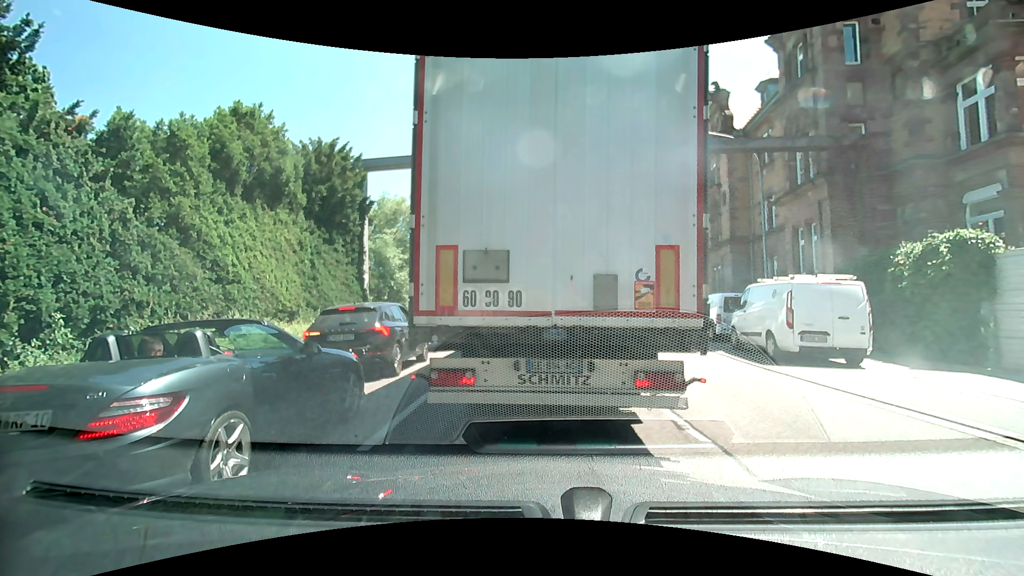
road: primary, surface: asphalt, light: Day
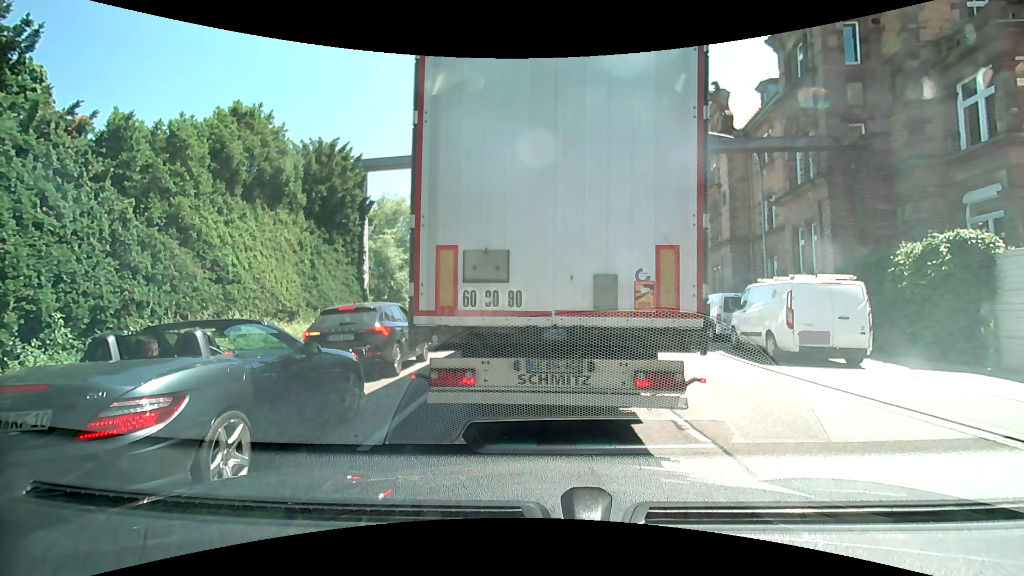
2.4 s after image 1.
(0.0, 0.0) m; 0°
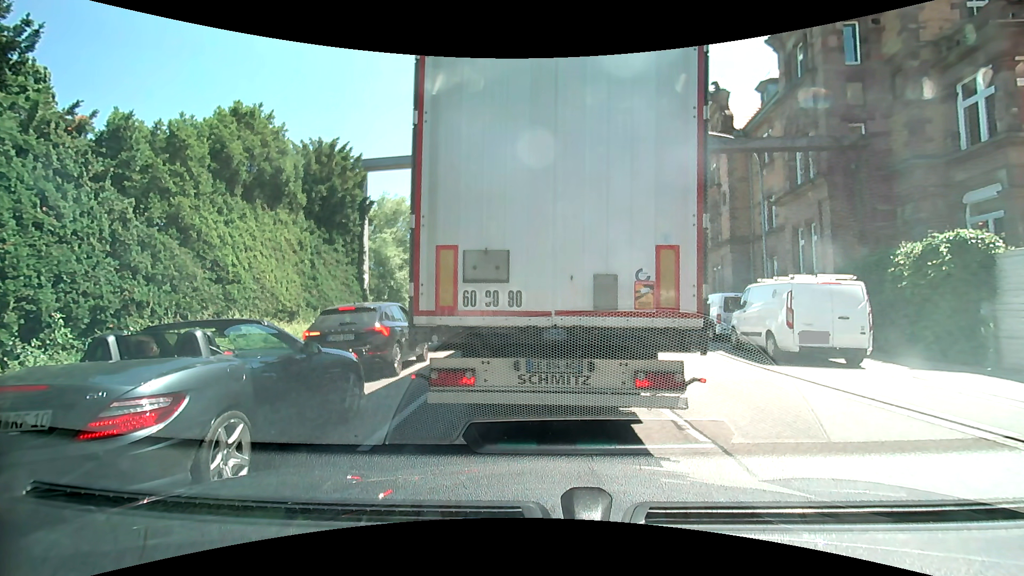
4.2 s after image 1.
(0.0, 0.0) m; 0°
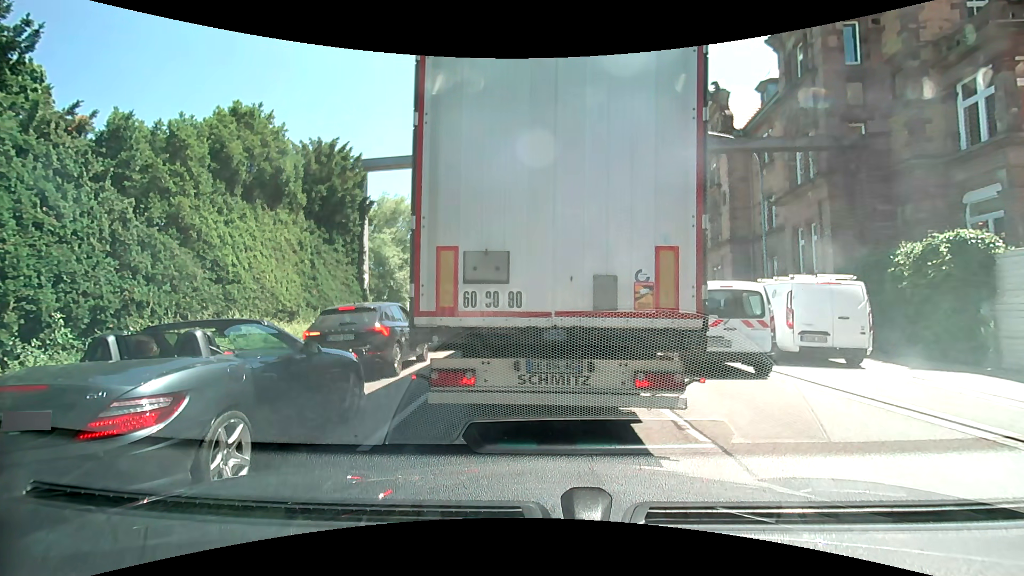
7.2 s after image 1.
(0.0, 0.0) m; 0°
(0, +10) (0, +20) (0, +30) (0, +40) (+1, +50) (+2, +60) (+2, +70) (+3, +80) (+3, +90) (+4, +100) m
